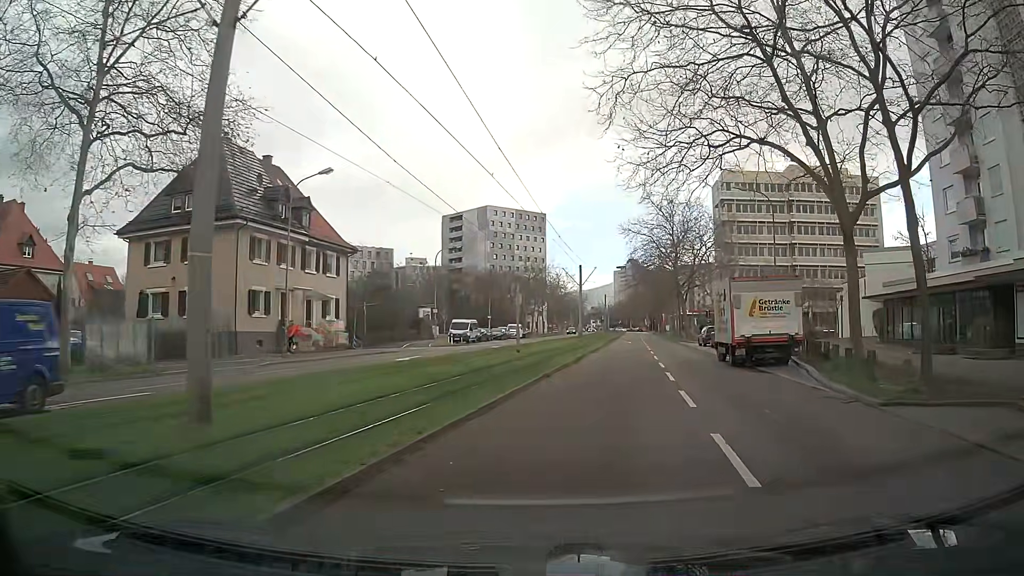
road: tertiary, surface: asphalt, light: Day
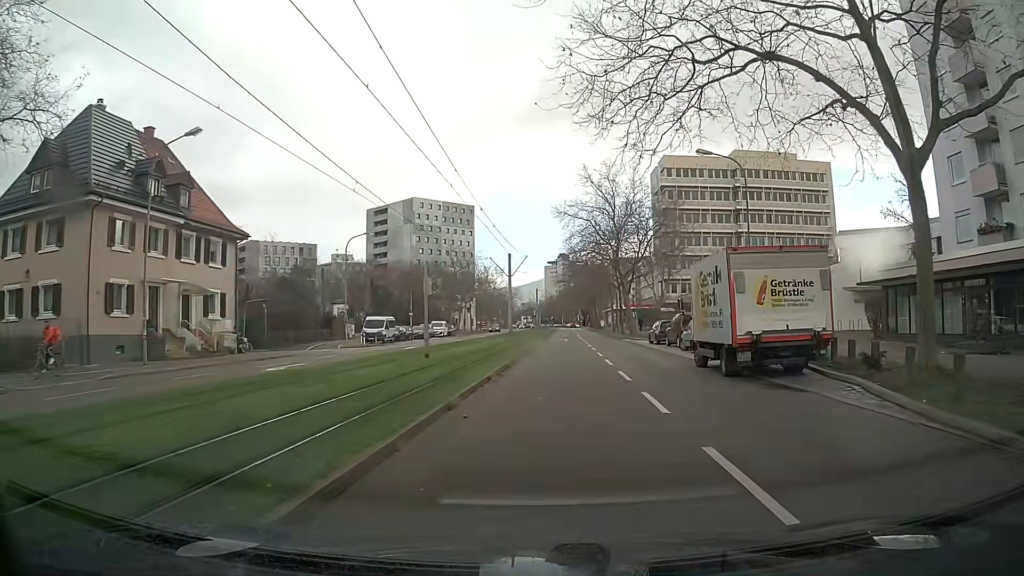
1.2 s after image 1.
(+0.4, +7.7) m; +5°
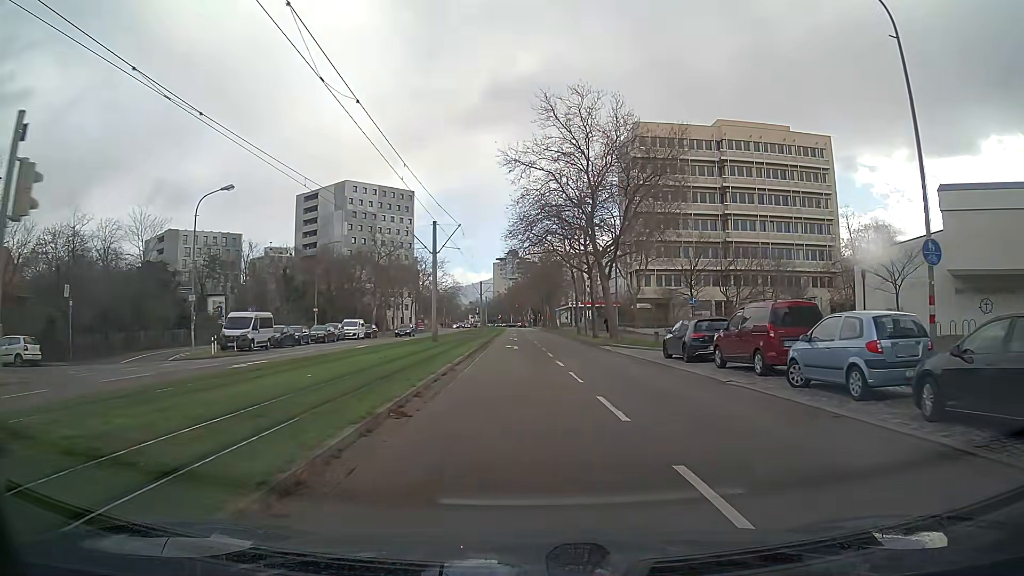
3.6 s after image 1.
(+0.9, +19.2) m; +5°
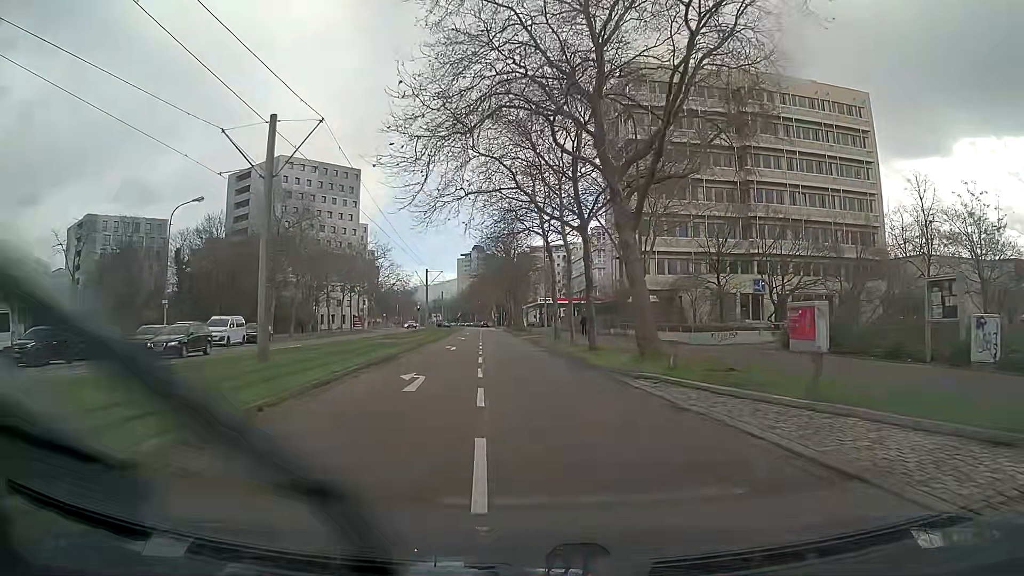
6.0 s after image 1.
(+0.5, +22.4) m; +1°
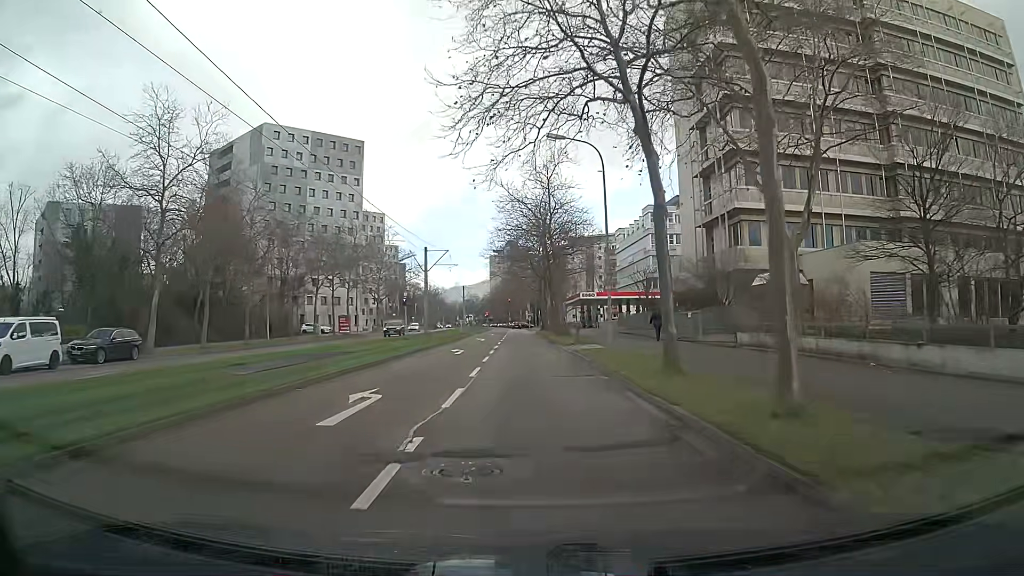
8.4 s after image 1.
(-0.4, +24.1) m; -2°
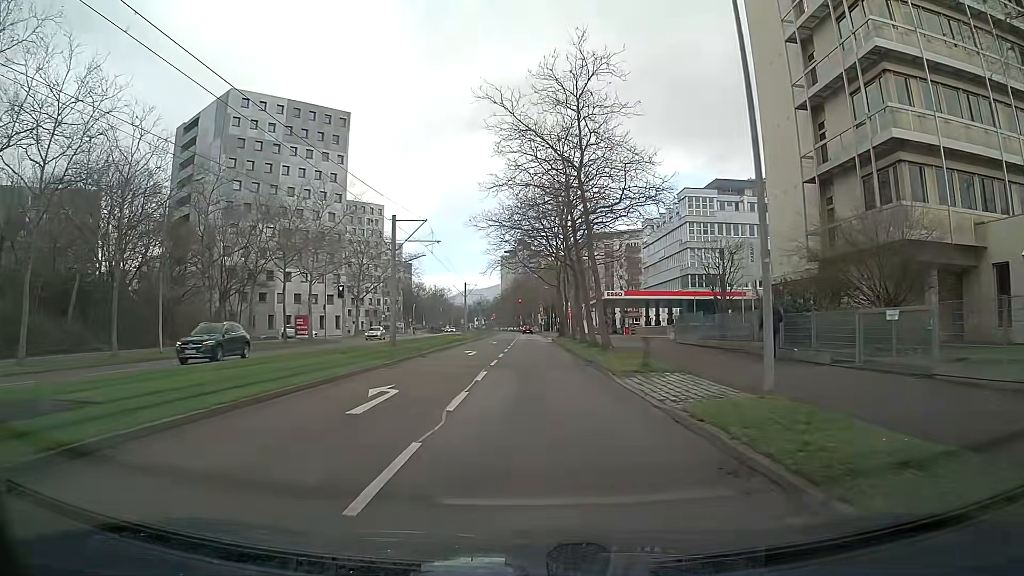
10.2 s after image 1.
(-0.3, +18.1) m; -1°
(0, +10) (0, +20) (0, +30) (0, +40) (0, +50) (0, +60) (0, +70) (0, +80) (-1, +90) (-1, +100) m
